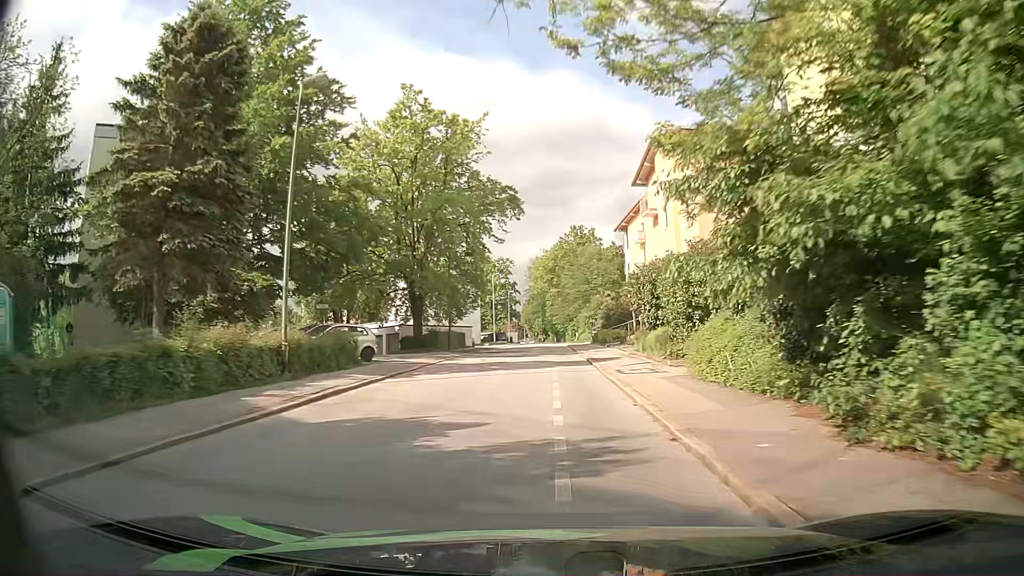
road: residential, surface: asphalt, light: Day
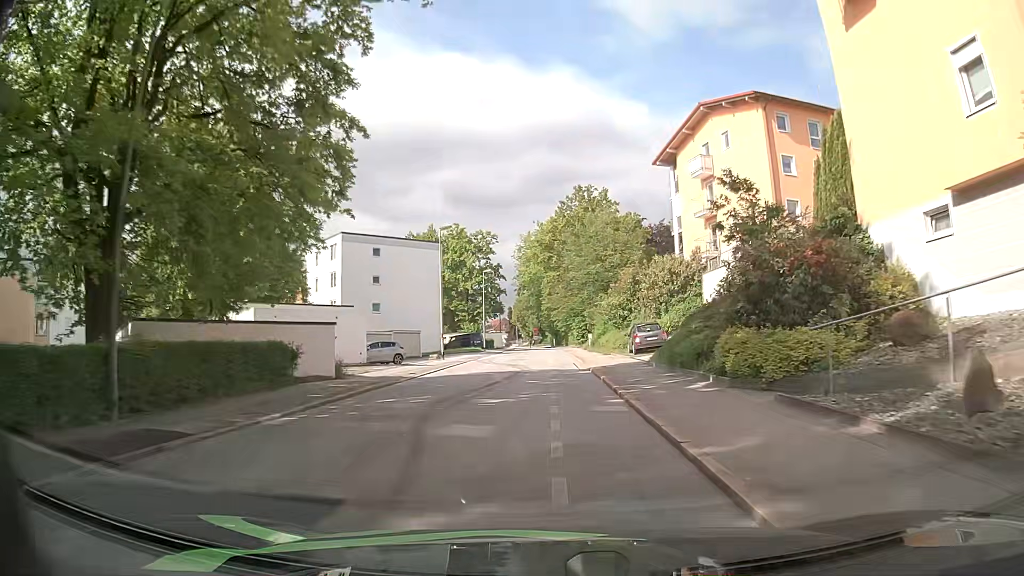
(+0.3, +36.1) m; 0°
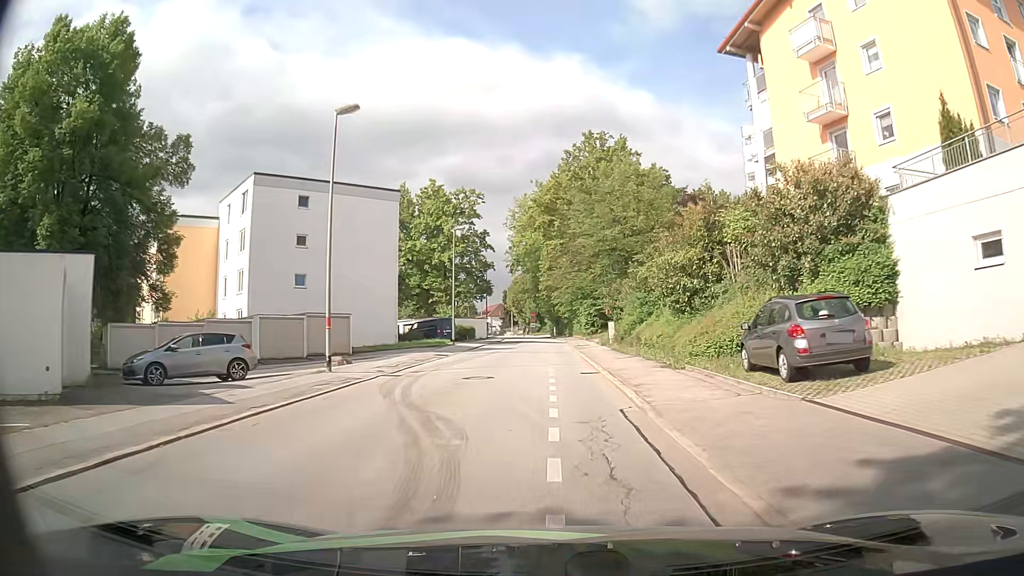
(+0.1, +21.4) m; 0°
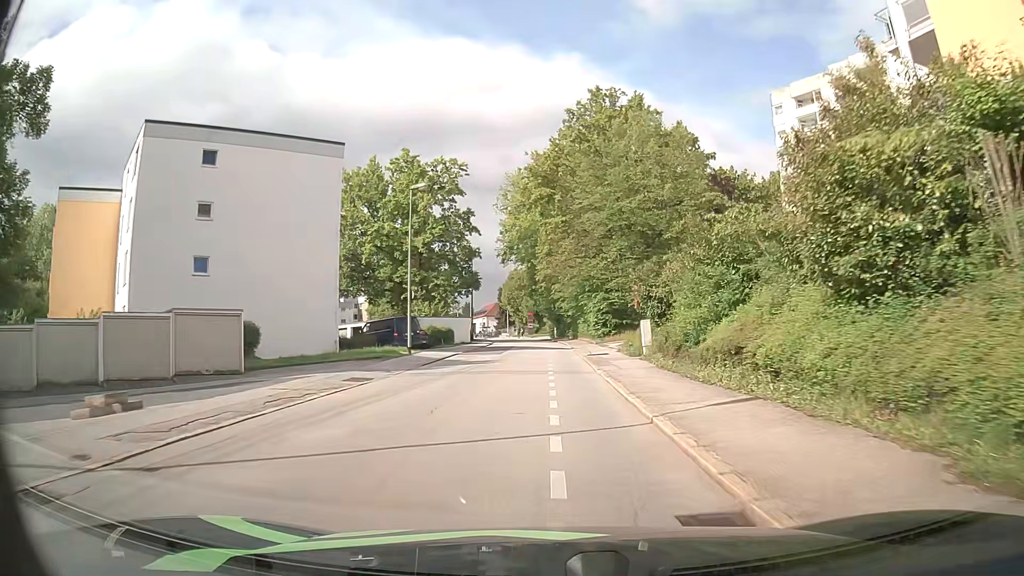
(0.0, +14.5) m; 0°
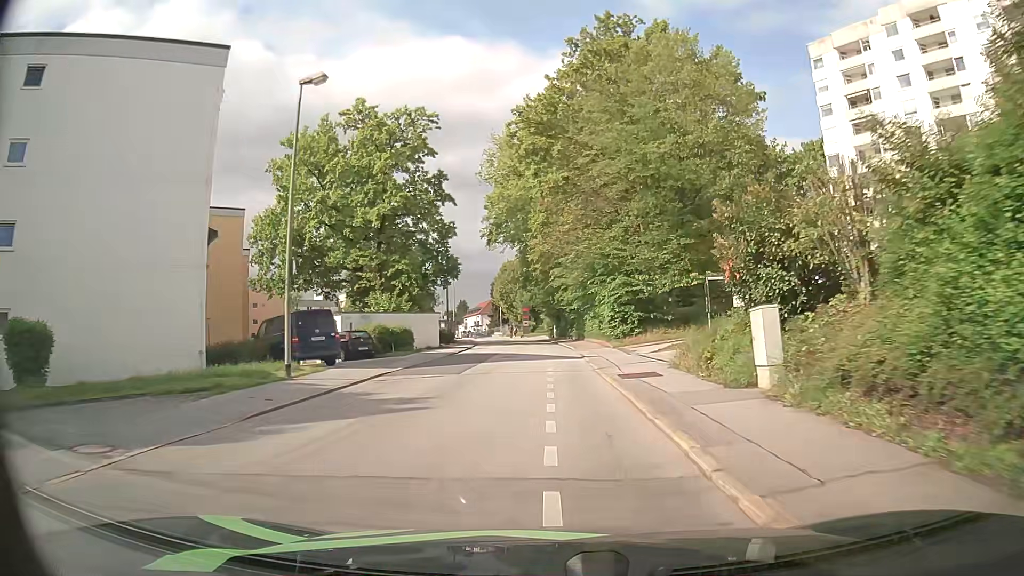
(+0.1, +14.8) m; +1°
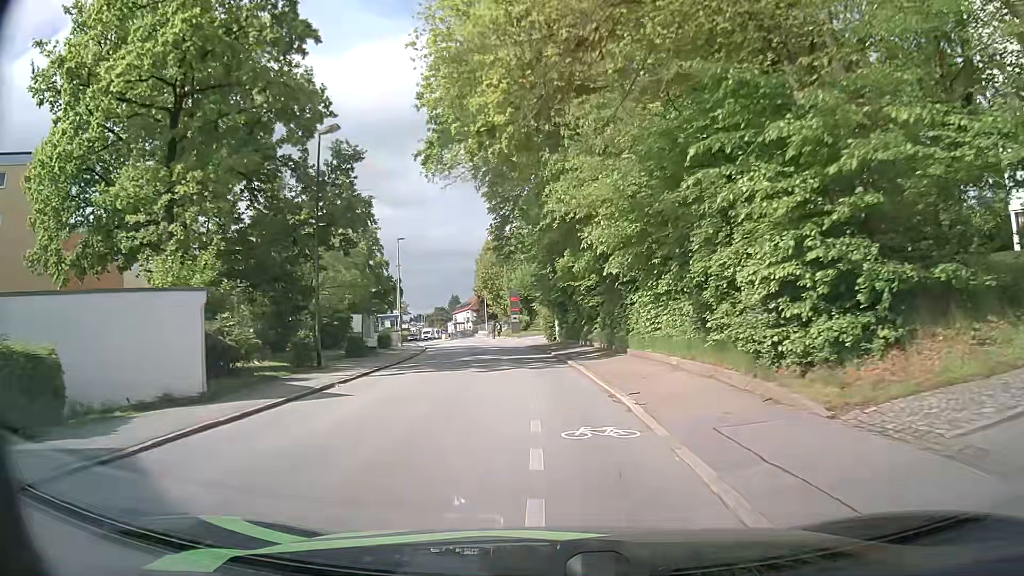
(0.0, +28.2) m; 0°
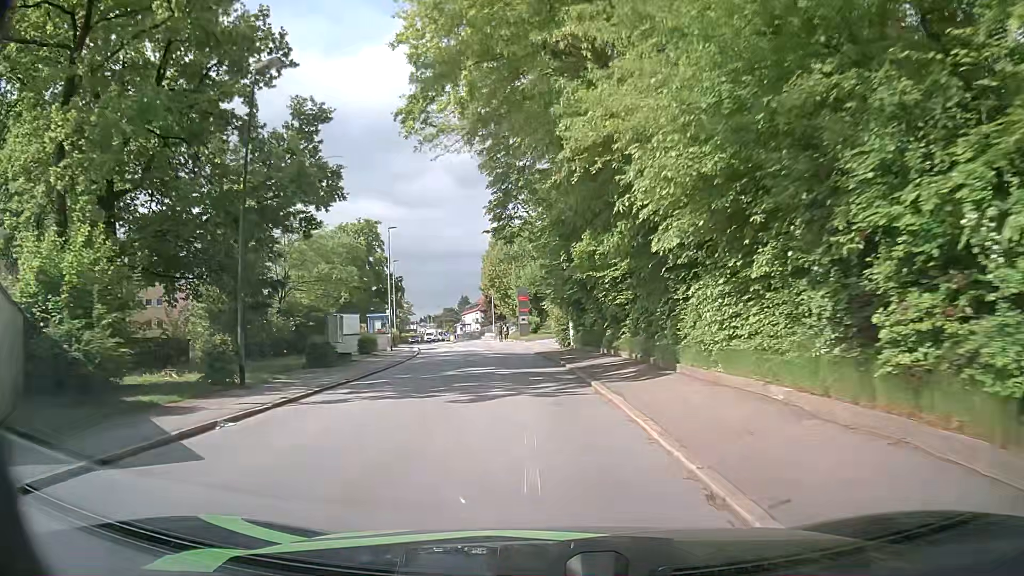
(-0.1, +6.7) m; -1°
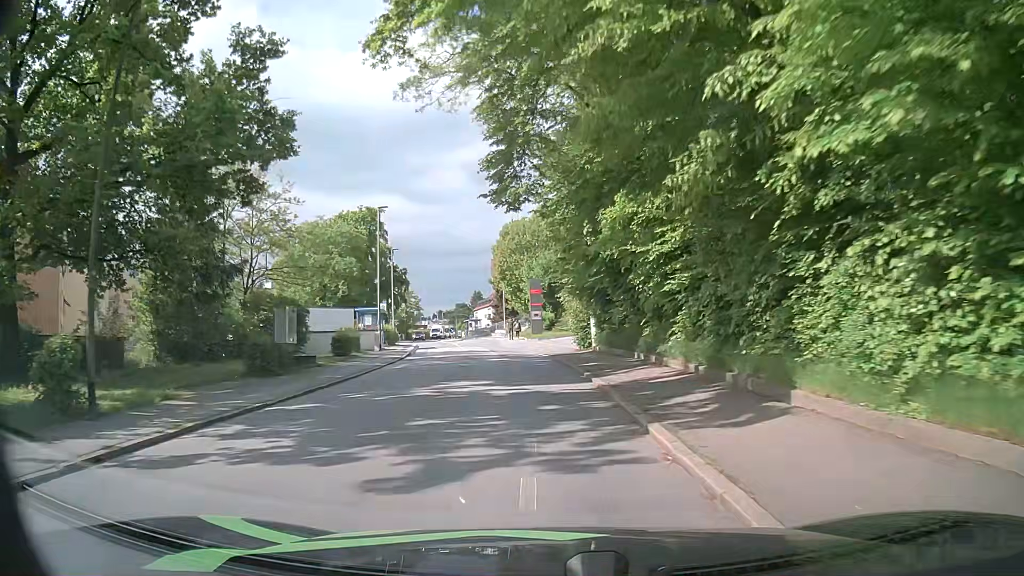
(-0.1, +6.4) m; -1°
(0, +10) (-1, +20) (-2, +30) (-3, +40) (-5, +50) (-6, +60) (-7, +70) (-9, +79) (-12, +89) (-16, +98) m
